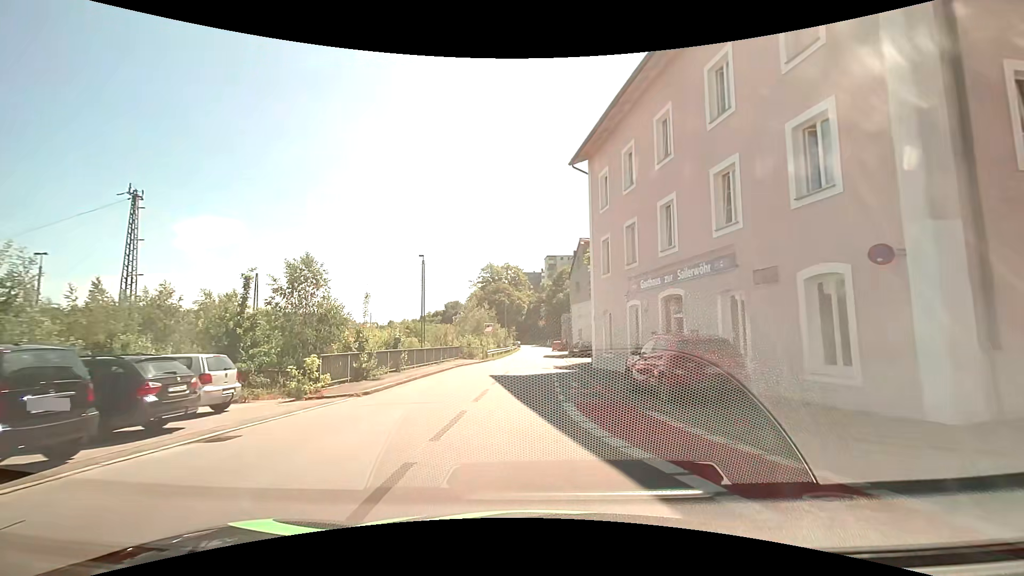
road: residential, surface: asphalt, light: Day
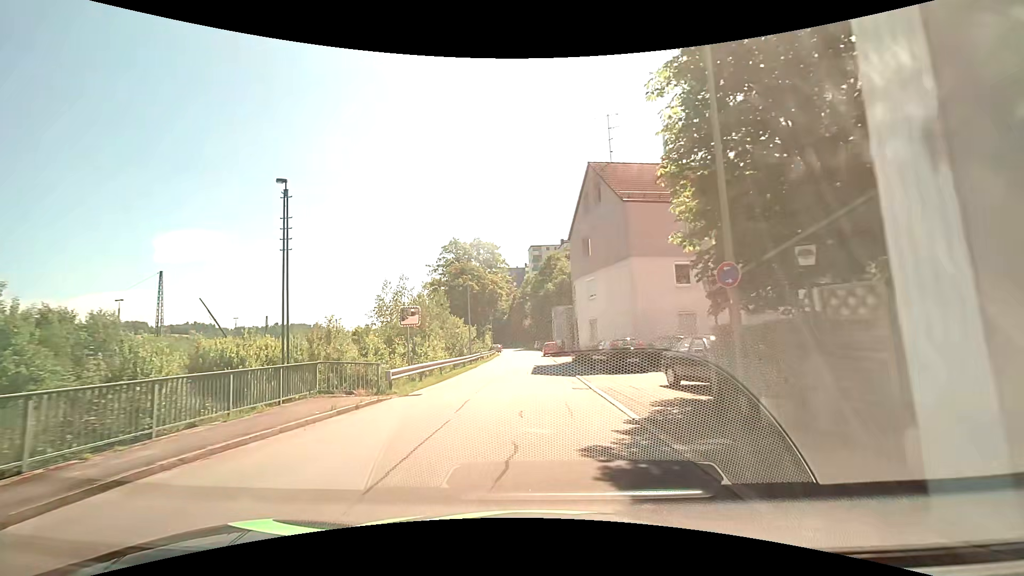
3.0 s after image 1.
(+0.5, +23.6) m; -1°
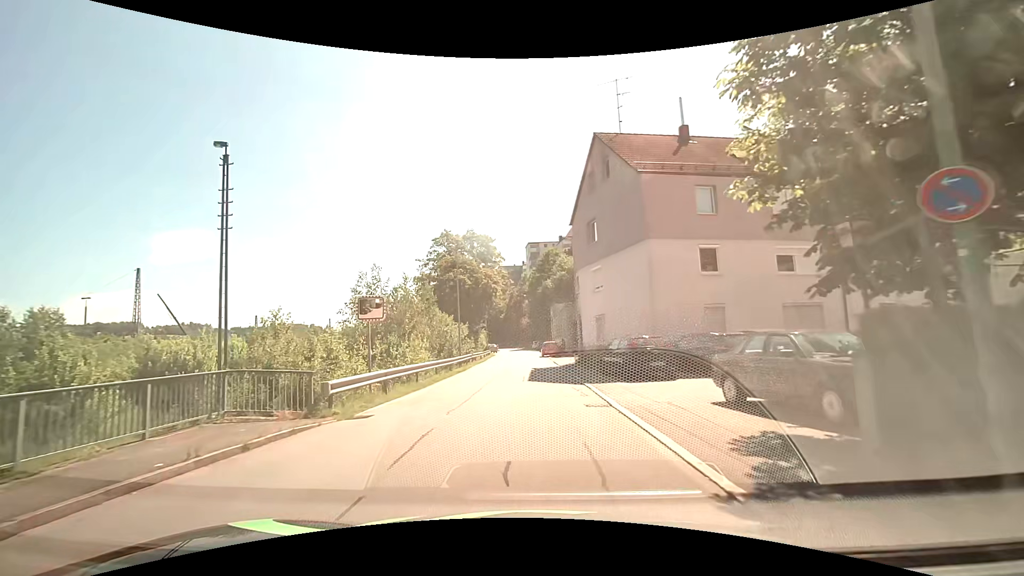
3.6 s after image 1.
(+0.2, +4.4) m; +3°
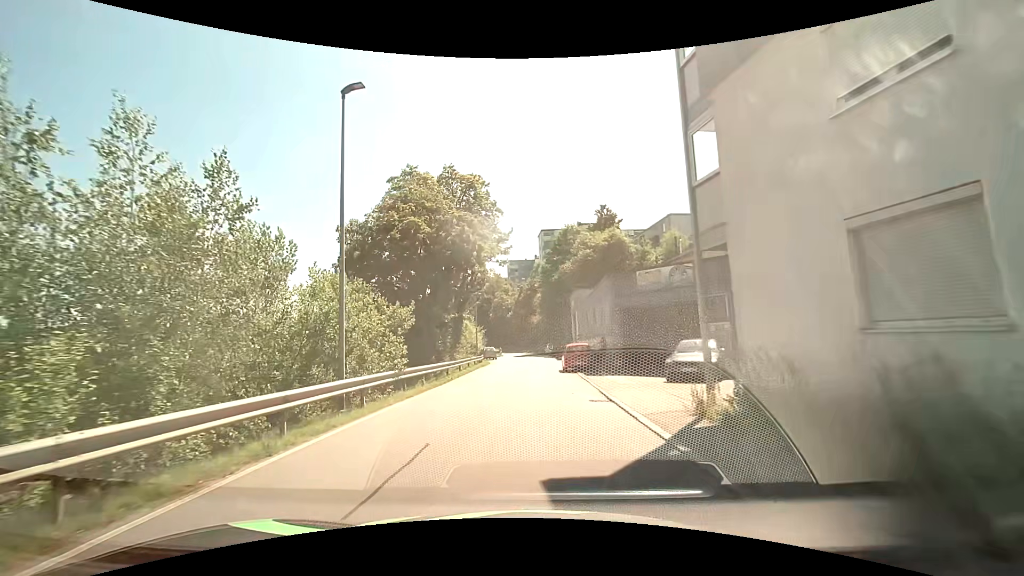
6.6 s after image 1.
(+0.3, +22.8) m; -1°
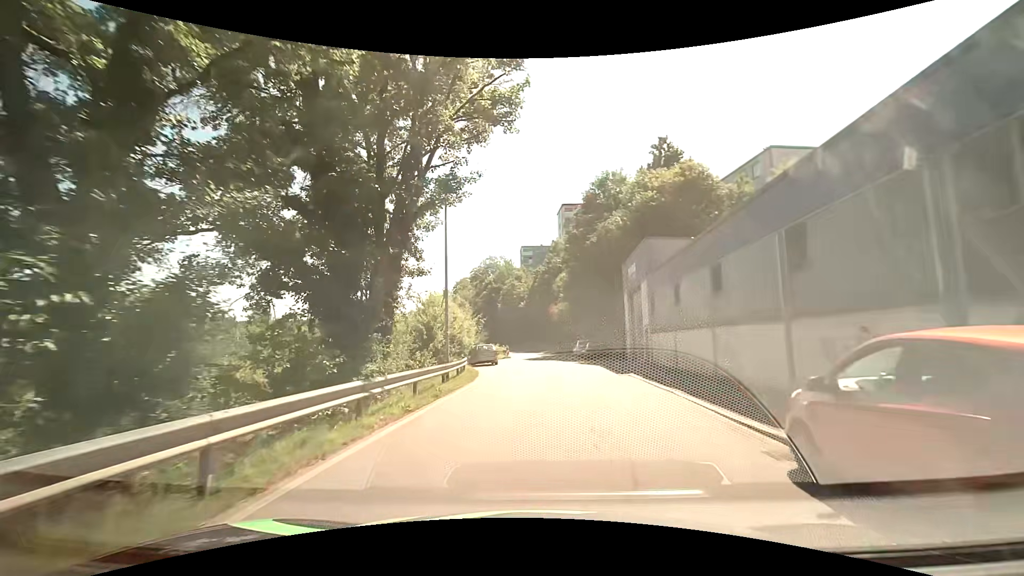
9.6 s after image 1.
(-1.0, +23.9) m; -2°
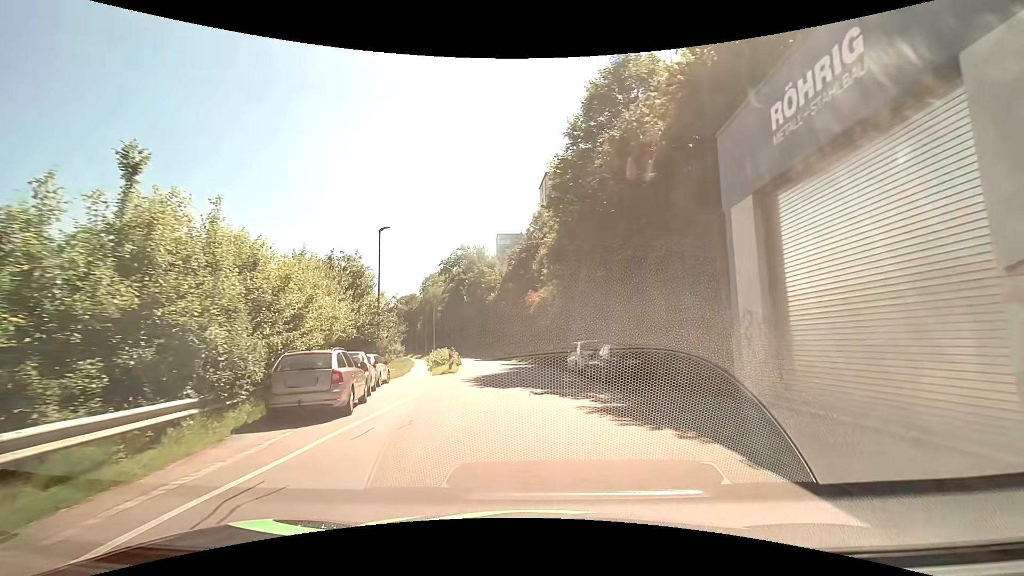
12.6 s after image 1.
(+1.4, +23.9) m; +3°
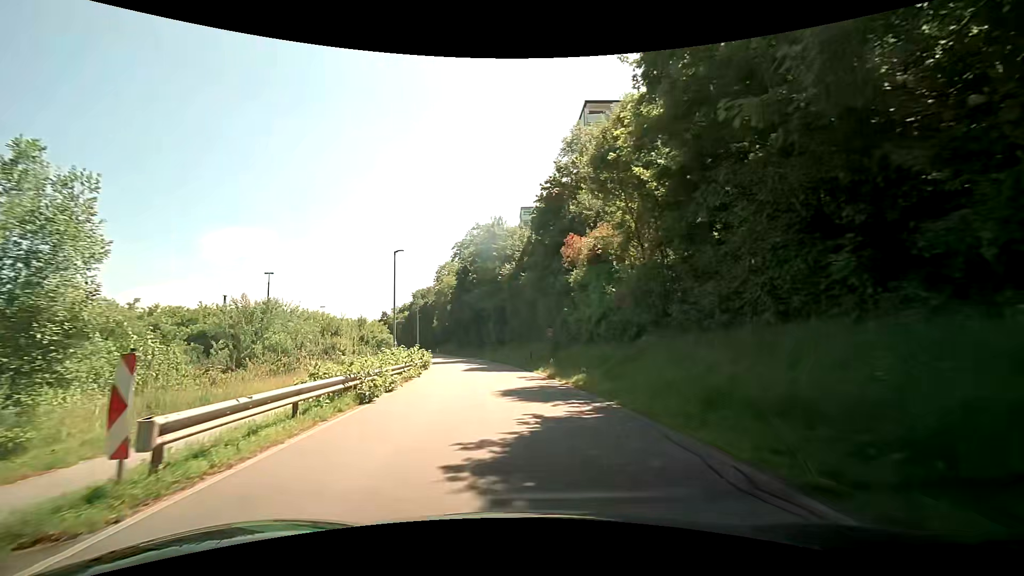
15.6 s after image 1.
(-0.6, +26.3) m; -4°
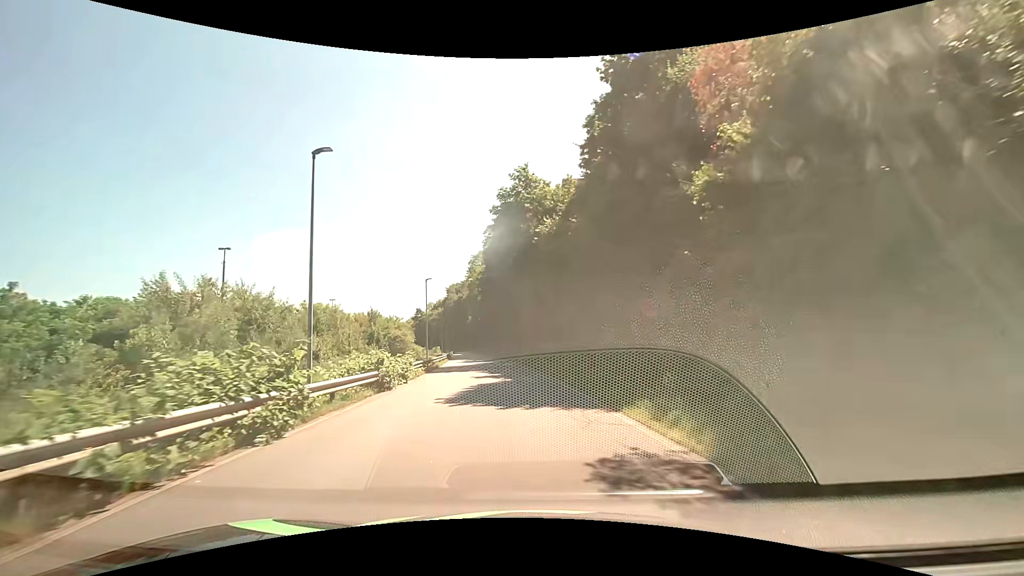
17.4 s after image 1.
(-0.5, +17.5) m; -5°
(0, +10) (-1, +20) (-2, +30) (-3, +40) (-4, +50) (-5, +60) (-6, +70) (-8, +80) (-9, +89) (-10, +99) m
